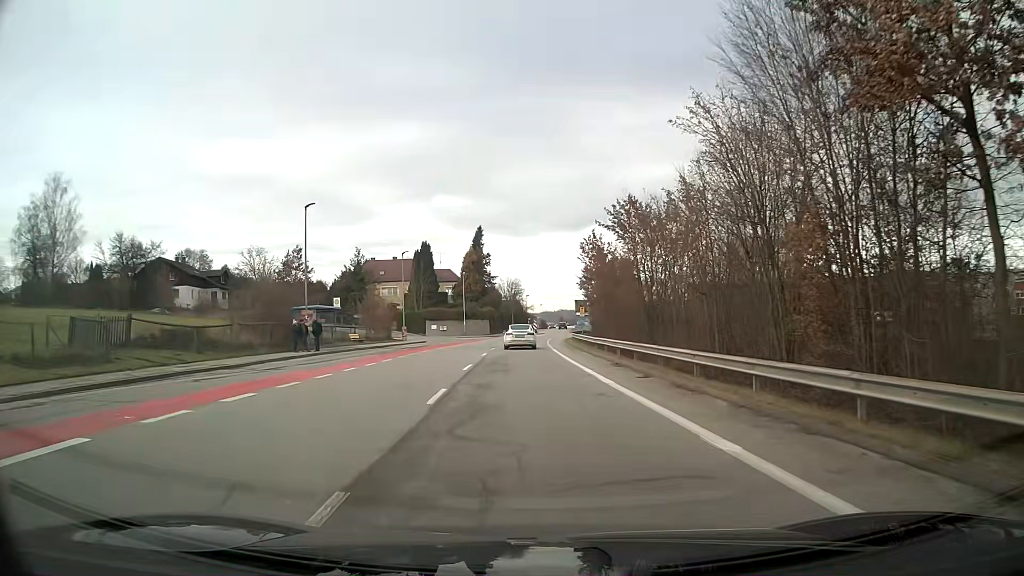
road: unclassified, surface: asphalt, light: Day
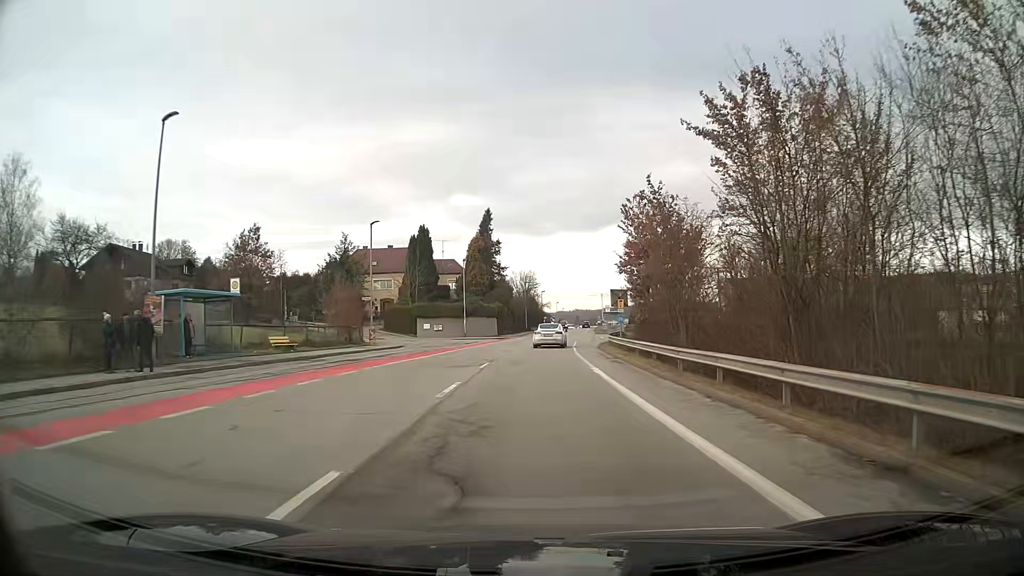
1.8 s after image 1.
(-0.2, +18.1) m; -1°
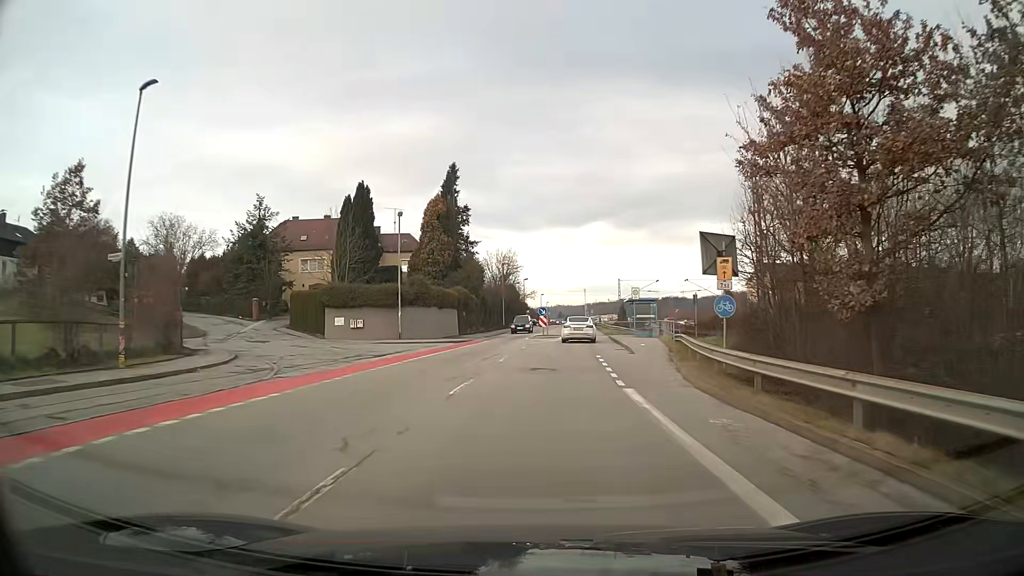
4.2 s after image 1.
(+0.3, +27.3) m; +2°
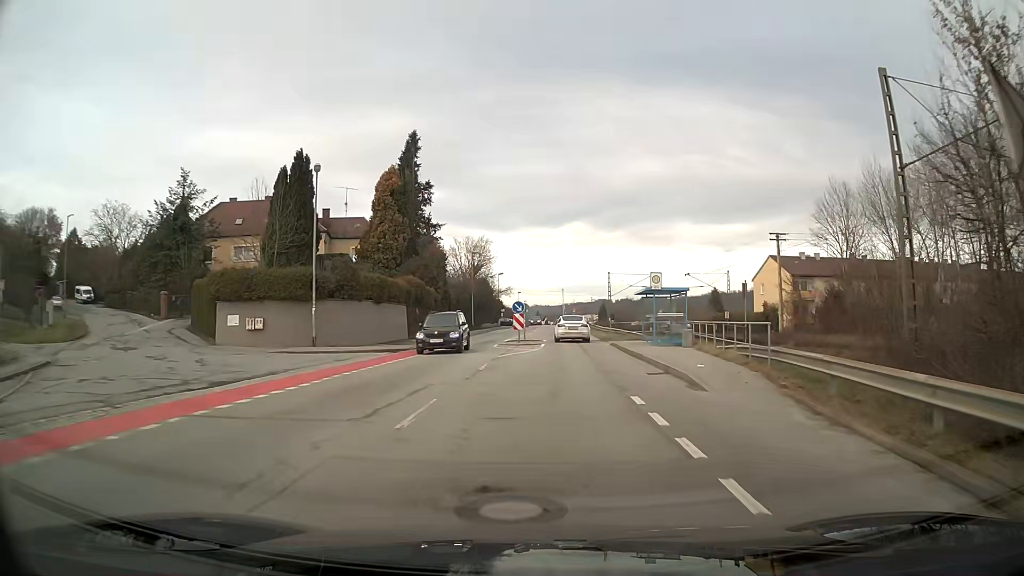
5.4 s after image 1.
(+0.3, +13.2) m; +3°
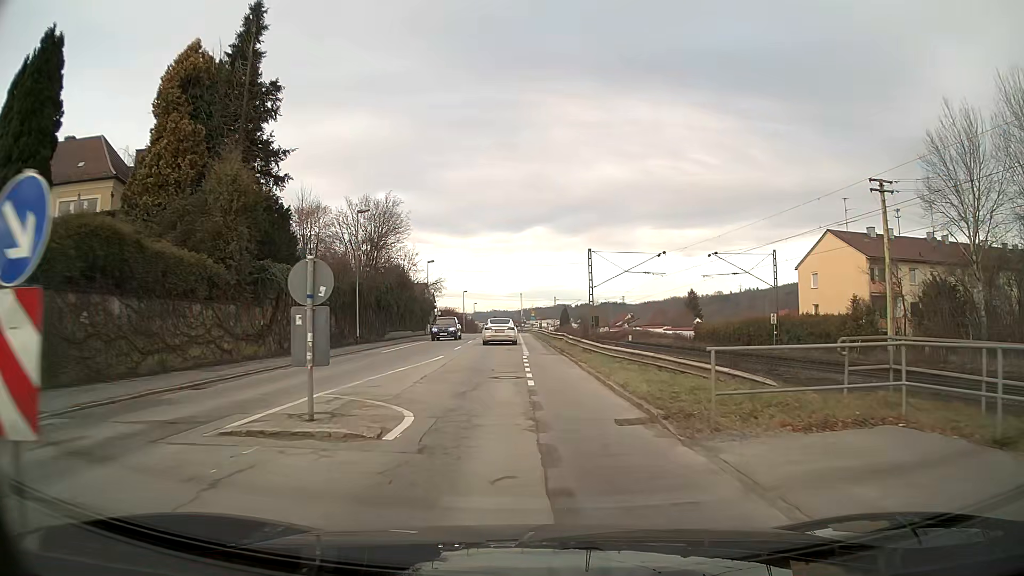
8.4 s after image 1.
(+1.2, +30.0) m; +2°
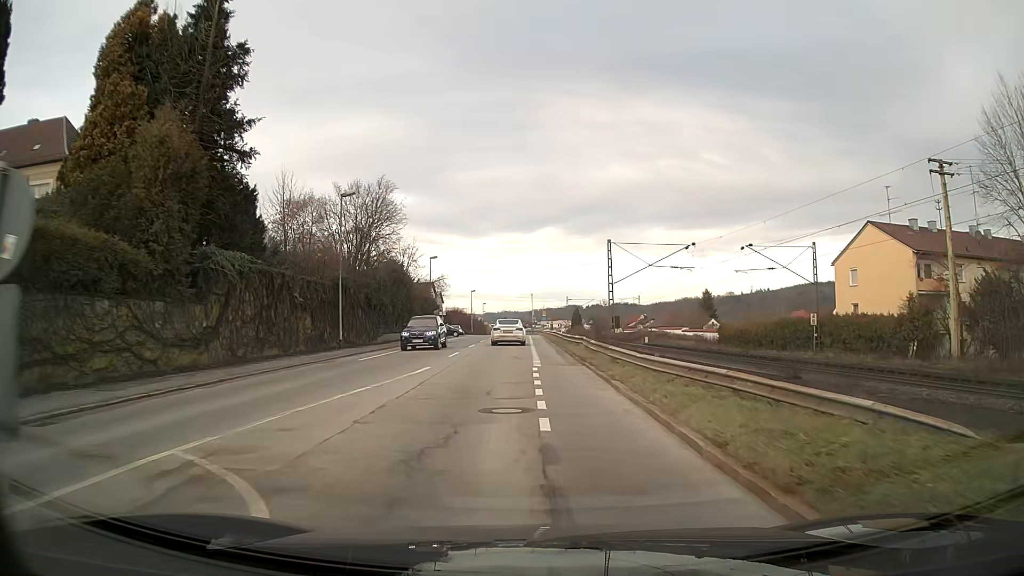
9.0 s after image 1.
(-0.1, +5.9) m; -1°
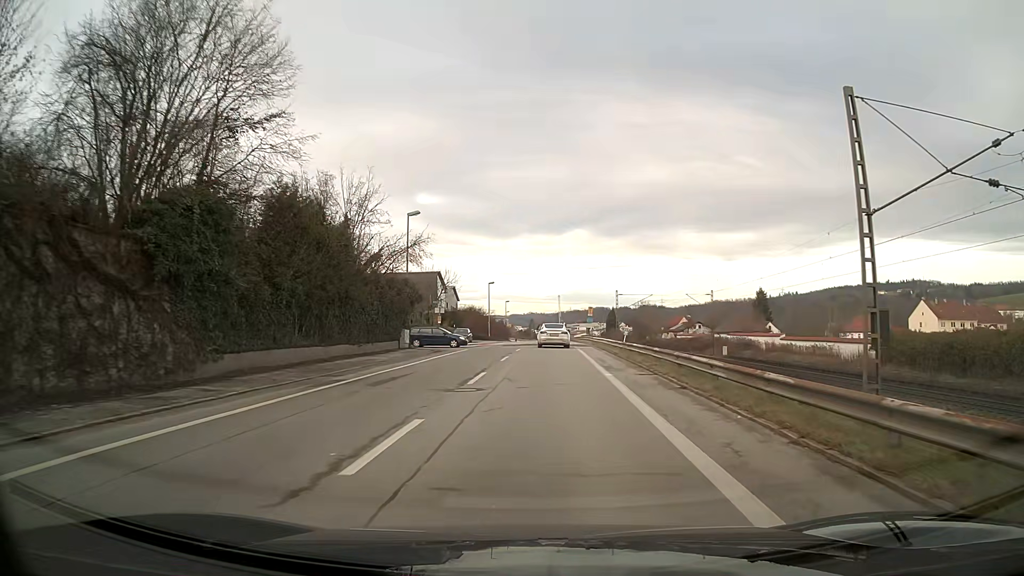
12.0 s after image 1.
(-1.0, +29.3) m; -1°
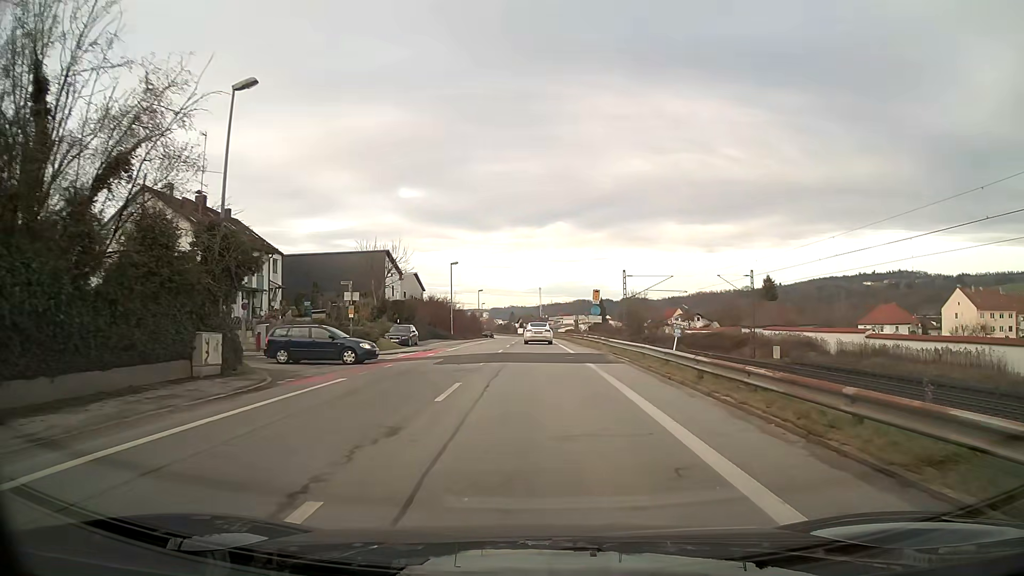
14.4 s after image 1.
(+0.3, +23.0) m; +2°
(0, +10) (0, +20) (-6, +27) (-16, +28) (-26, +26) (-35, +23) (-45, +21) (-55, +20) (-65, +18) (-74, +17) m
